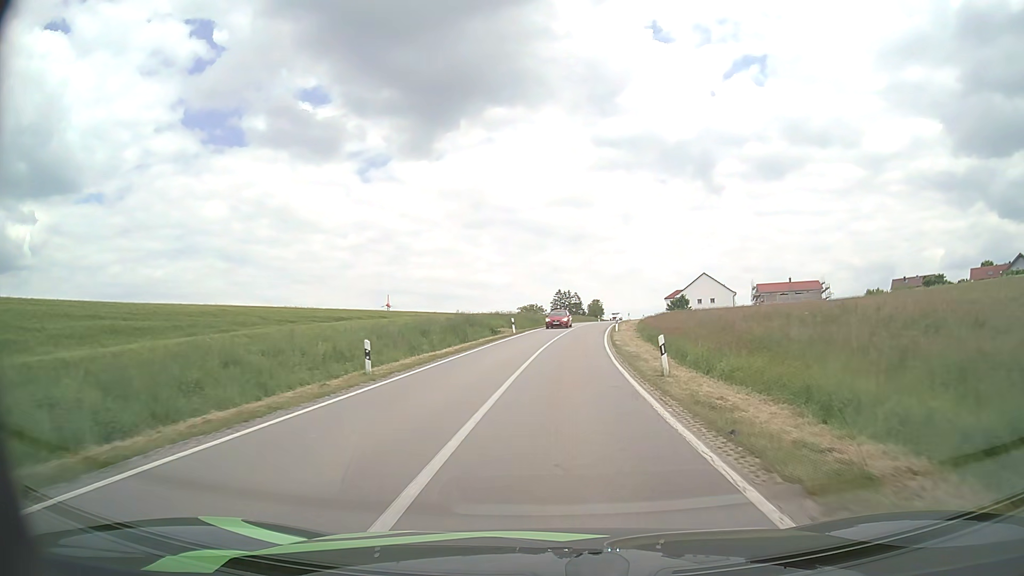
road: secondary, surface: asphalt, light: Day
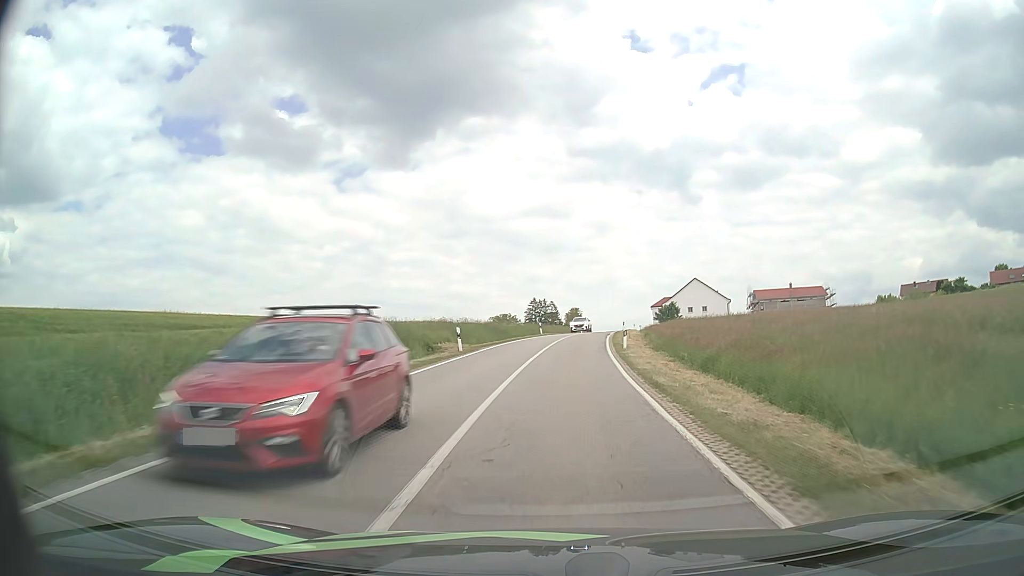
(+0.3, +17.2) m; +2°
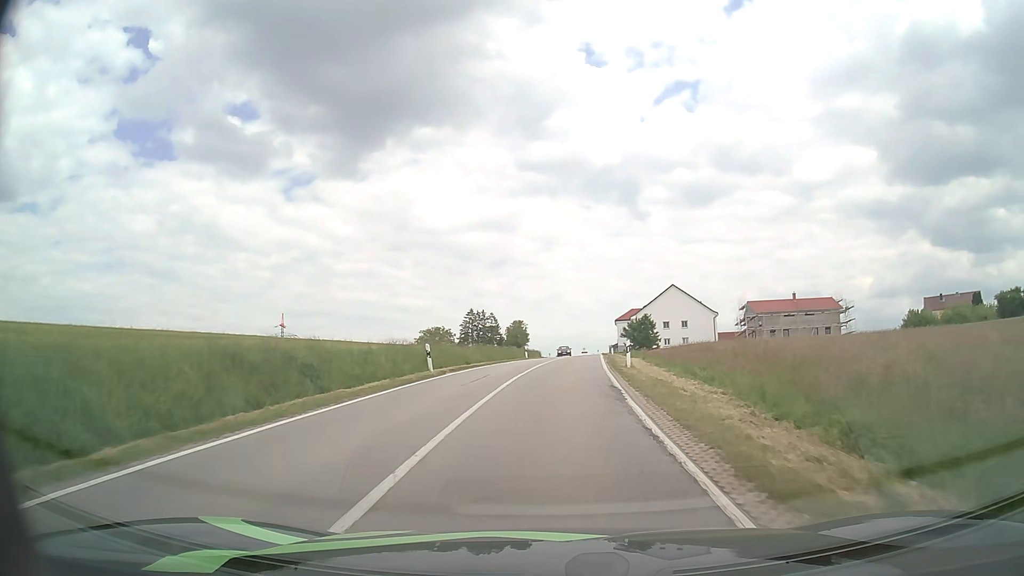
(+1.5, +33.7) m; +5°
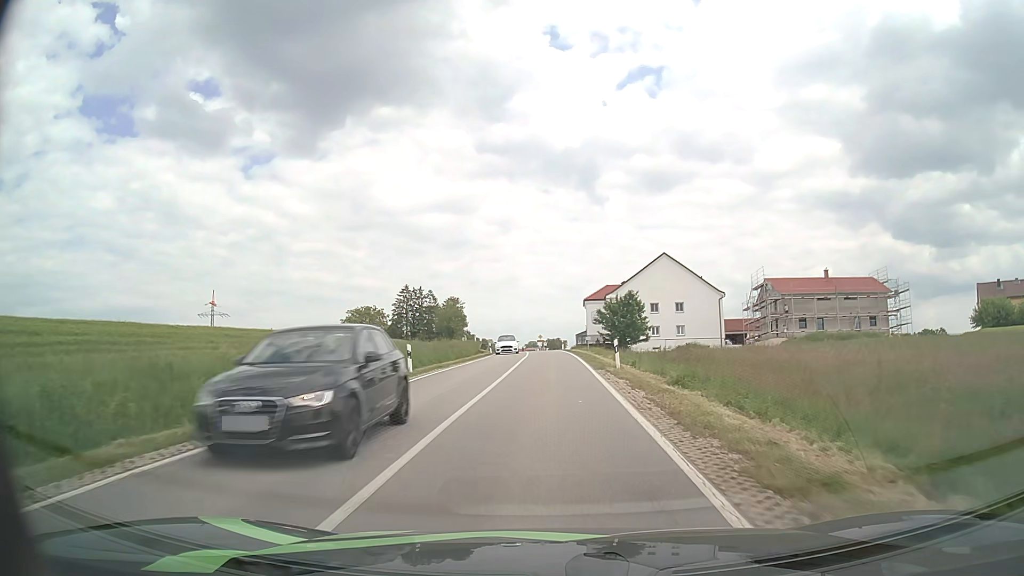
(+1.3, +32.5) m; +4°
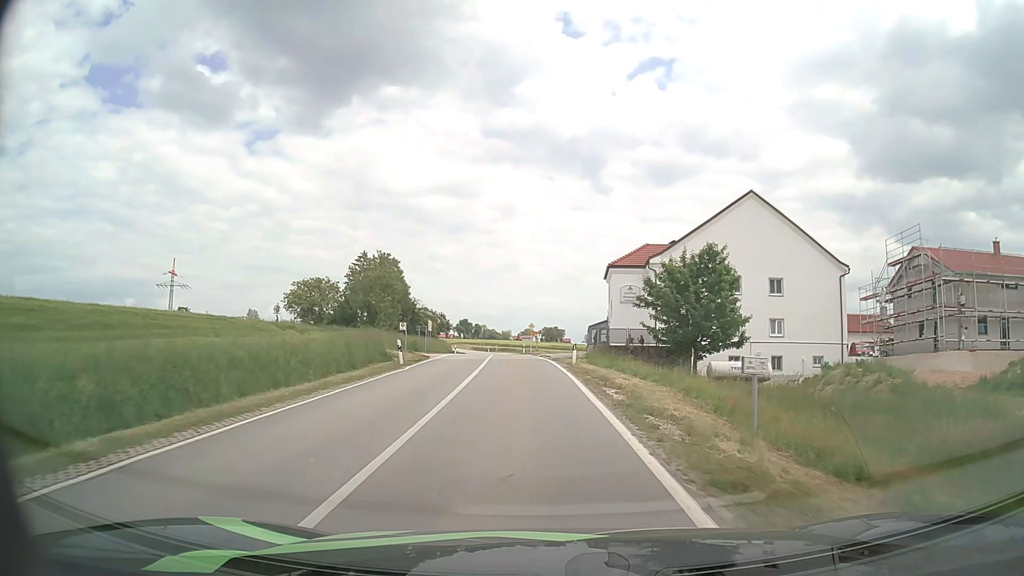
(+0.1, +38.6) m; 0°
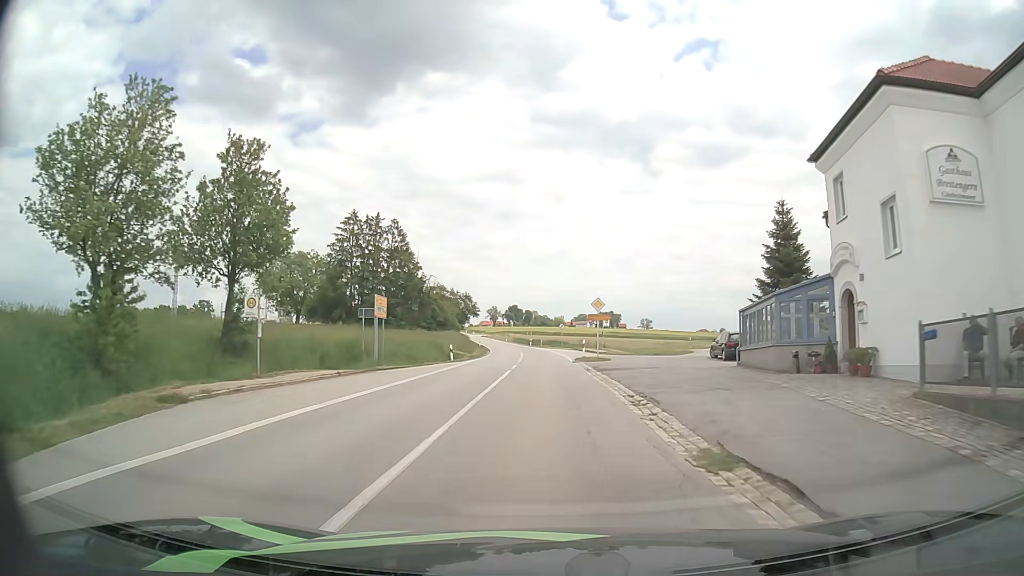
(-1.4, +37.8) m; -4°
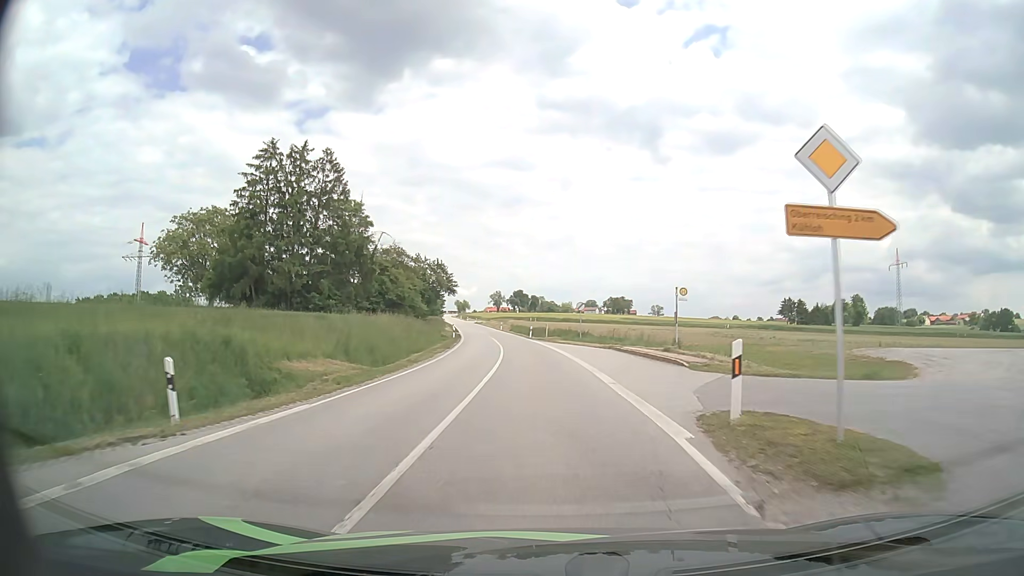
(-0.3, +31.9) m; -1°
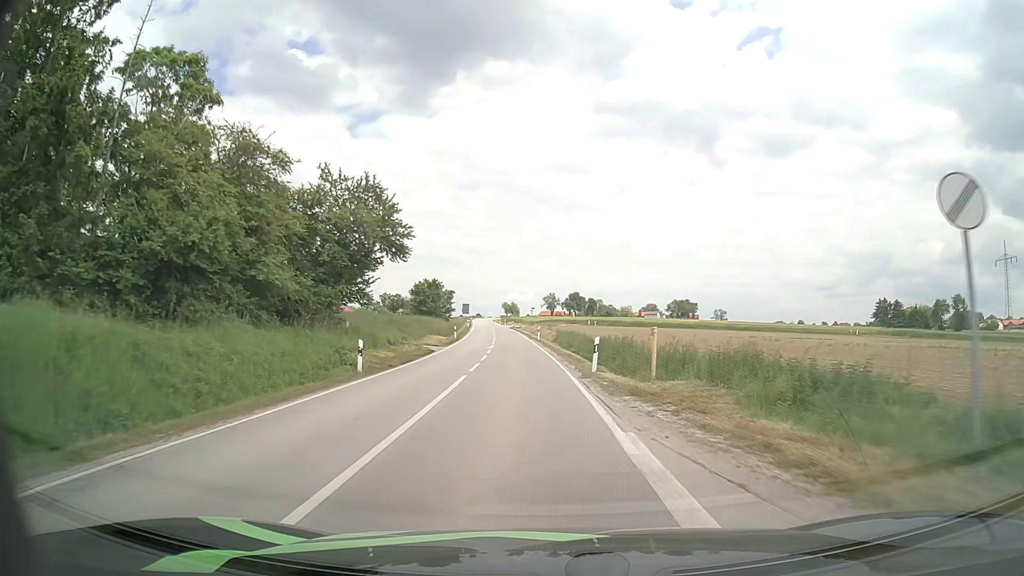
(-1.0, +42.4) m; -4°
(0, +10) (-1, +20) (-1, +30) (-2, +40) (-3, +50) (-4, +60) (-5, +70) (-5, +80) (-6, +90) (-7, +100) m
